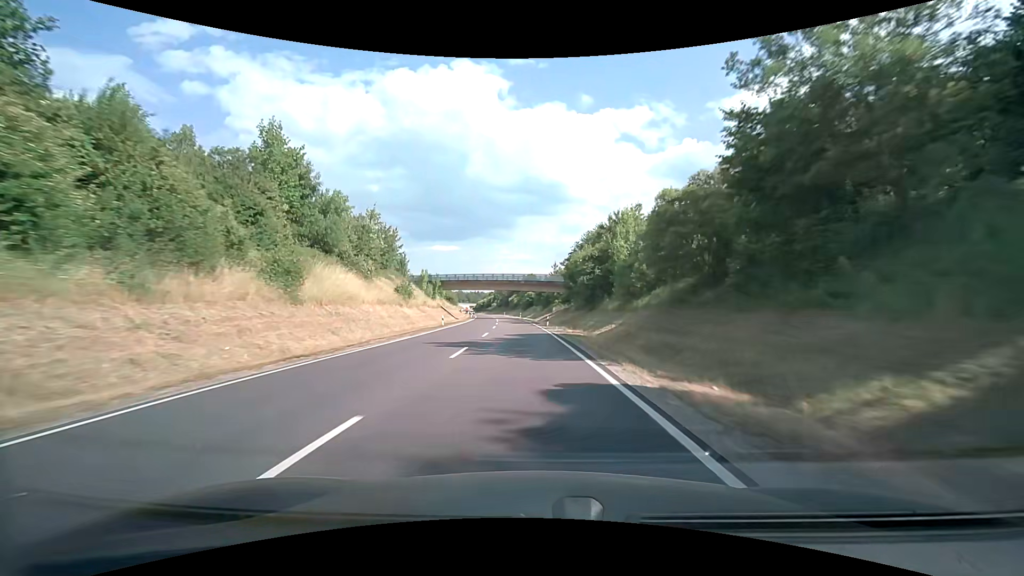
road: primary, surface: asphalt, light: Day
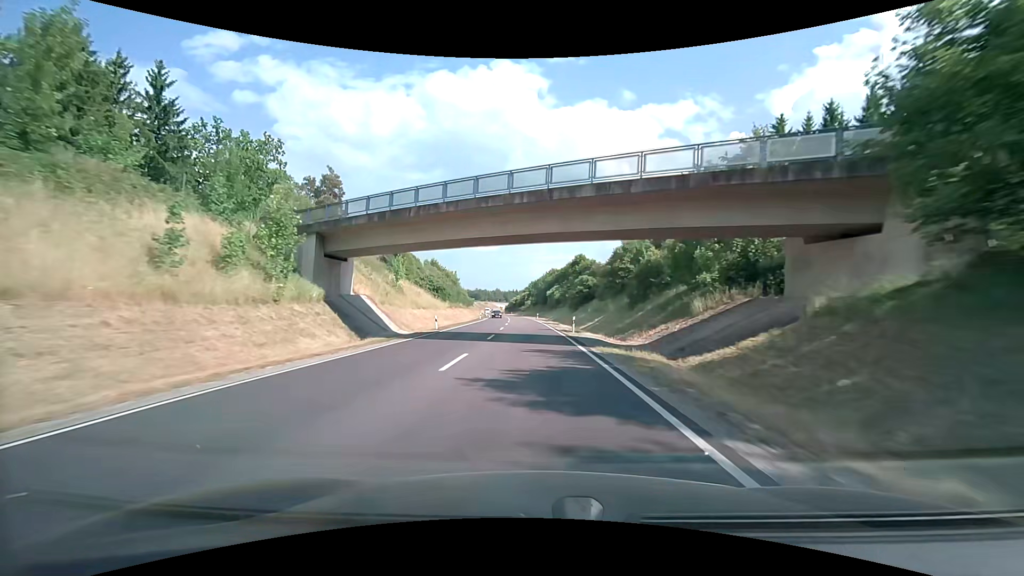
(-2.8, +63.7) m; -5°
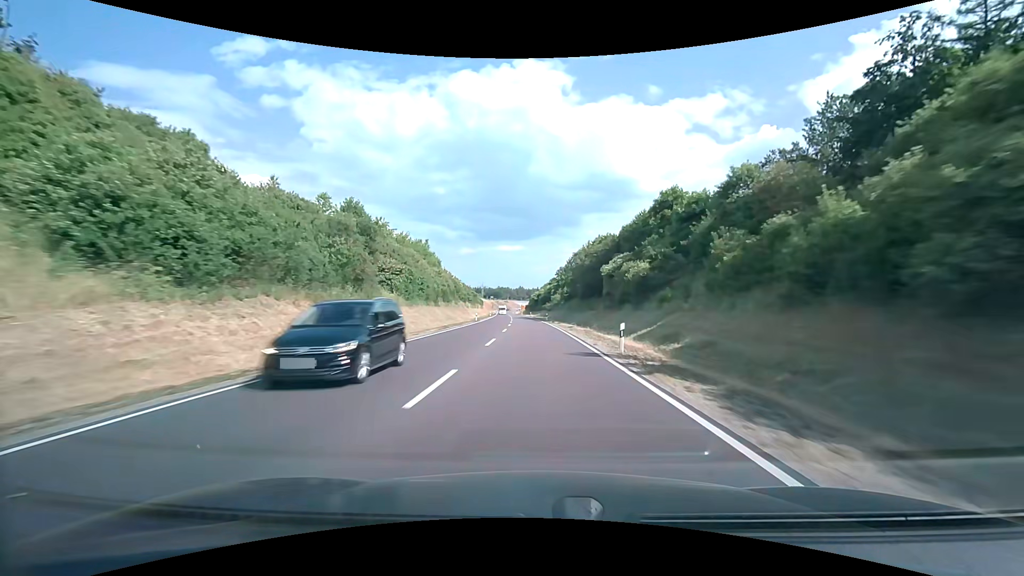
(-1.6, +64.9) m; -3°
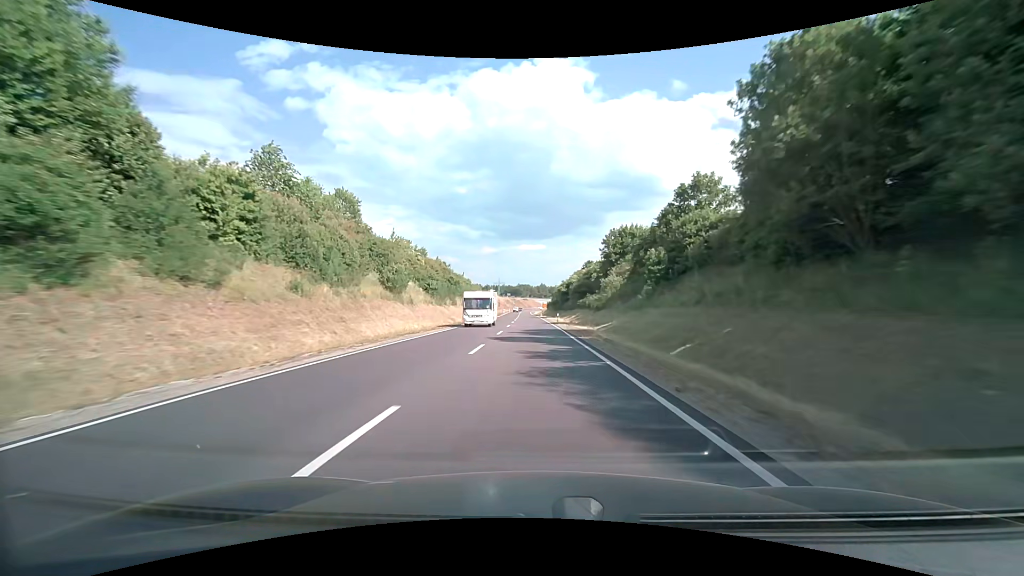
(-1.4, +64.7) m; -3°
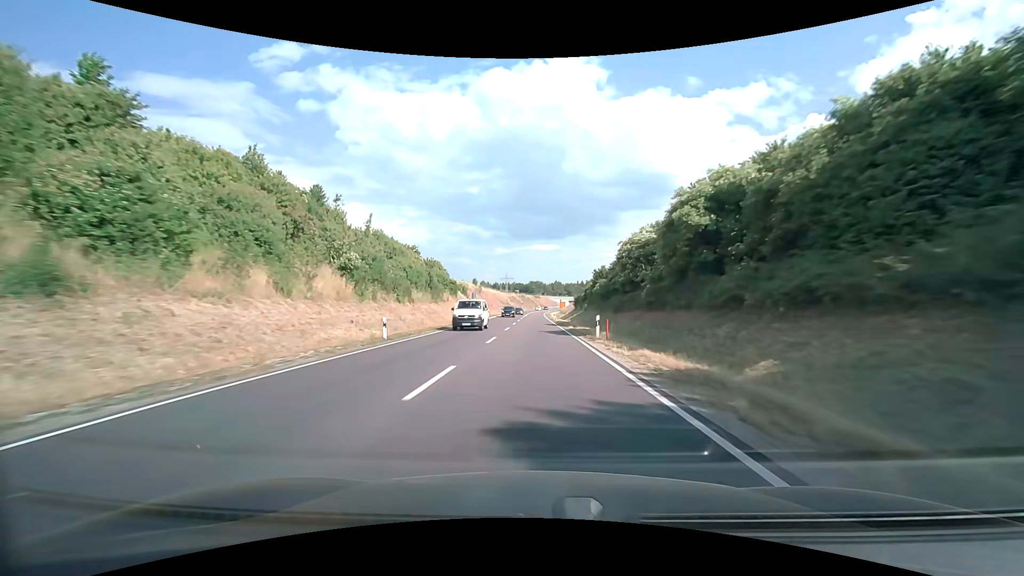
(-1.3, +79.9) m; -2°
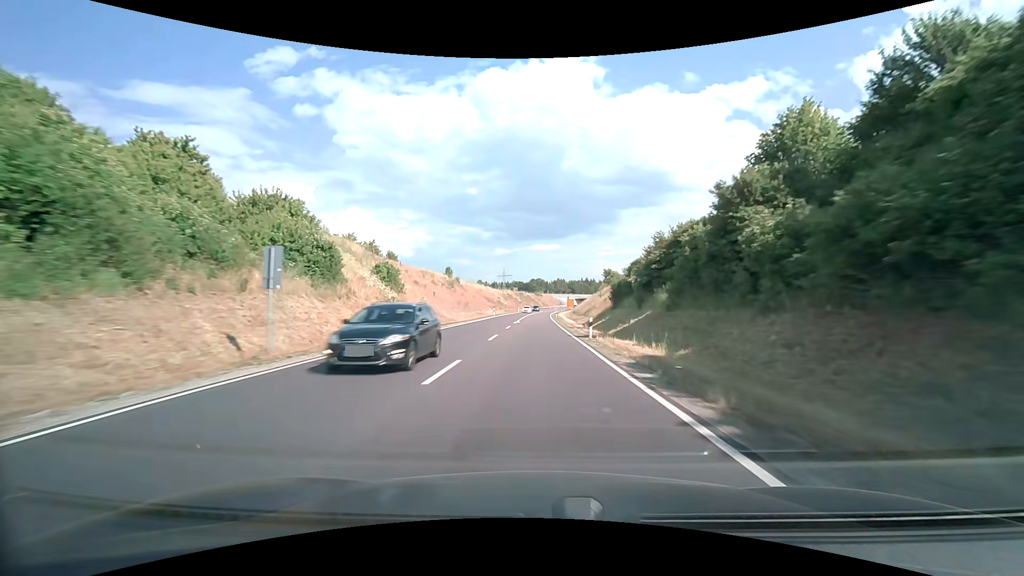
(-0.1, +47.3) m; 0°
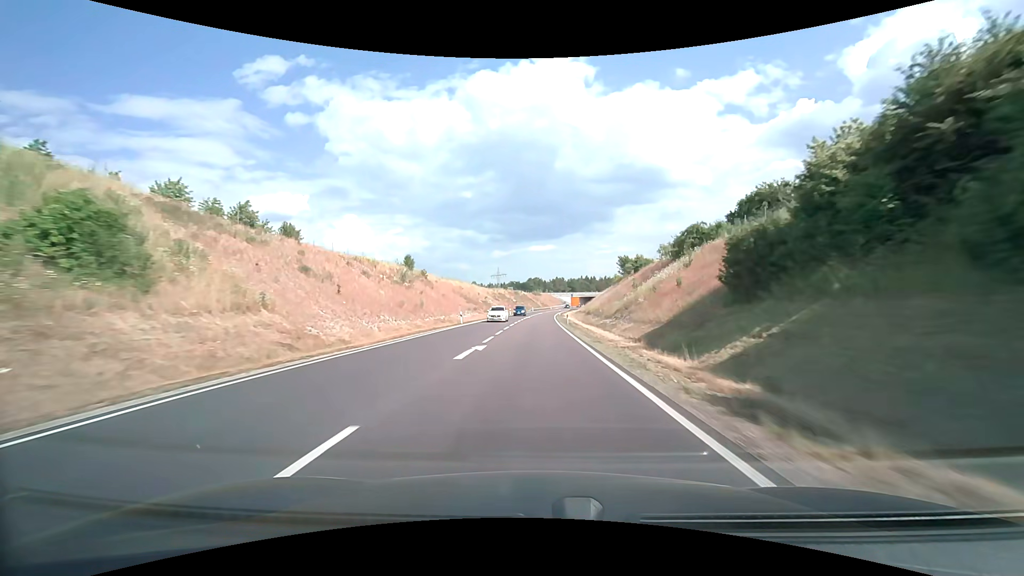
(+0.1, +31.2) m; 0°
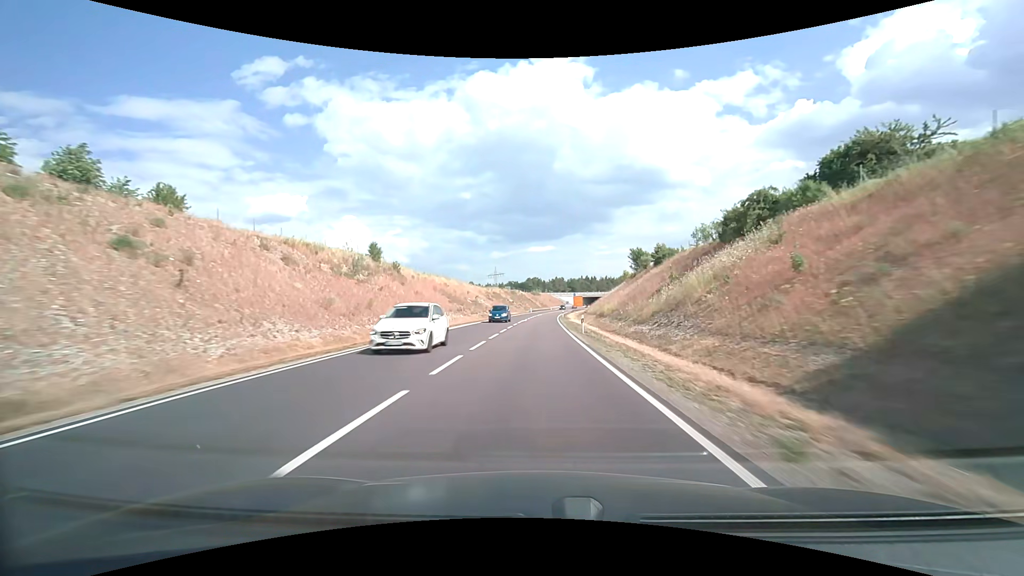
(+0.1, +15.5) m; 0°
(0, +10) (0, +20) (0, +30) (0, +40) (+1, +50) (+1, +60) (+1, +70) (+2, +80) (+2, +90) (+3, +100) m
